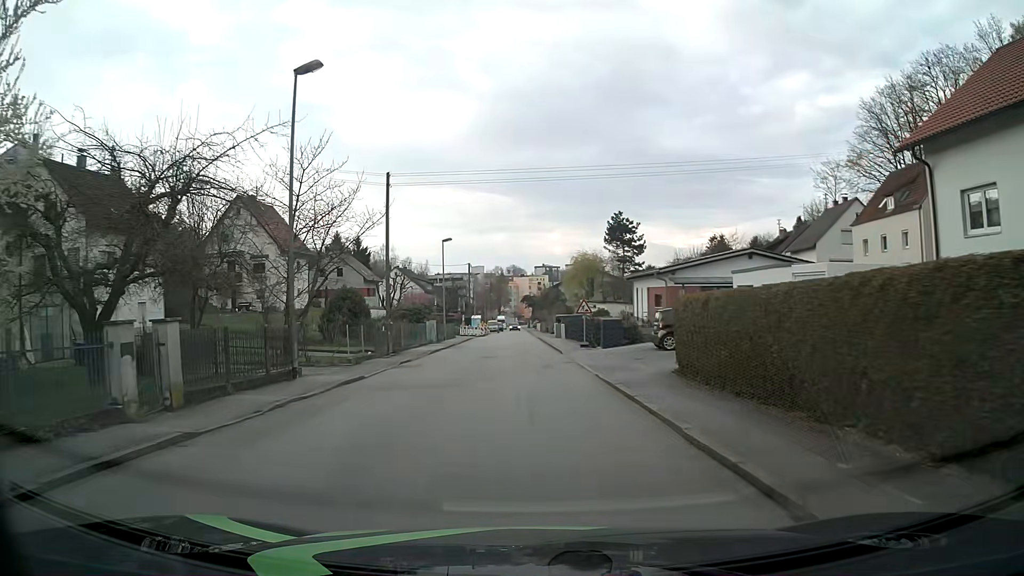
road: residential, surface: asphalt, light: Day
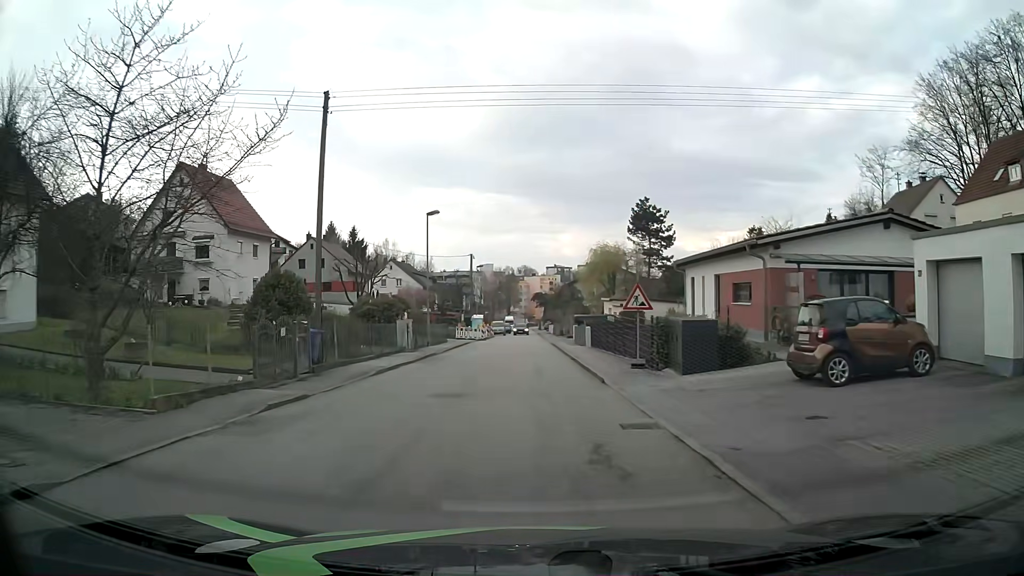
(-0.2, +13.4) m; -1°
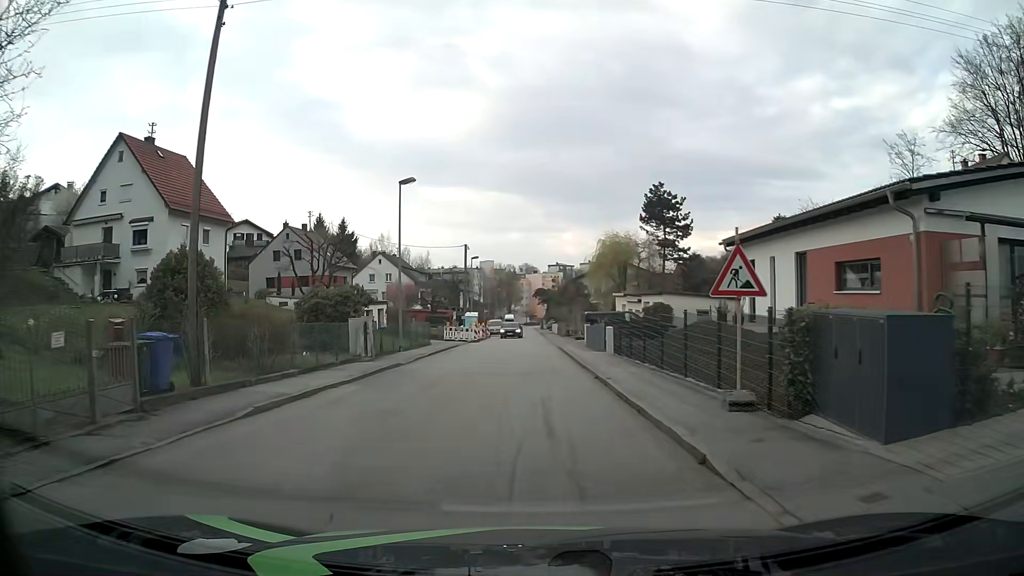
(0.0, +9.0) m; 0°
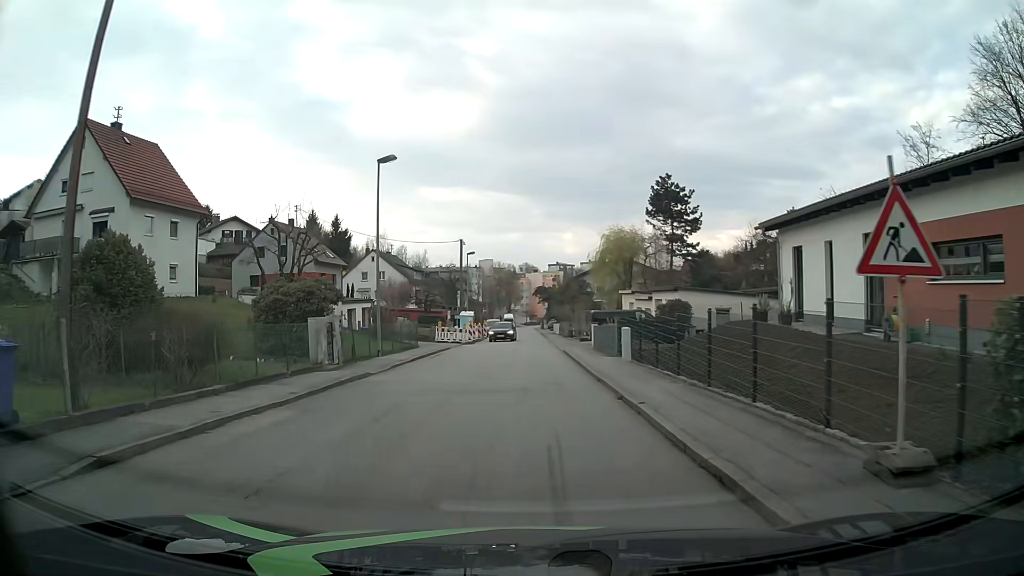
(0.0, +4.5) m; -1°
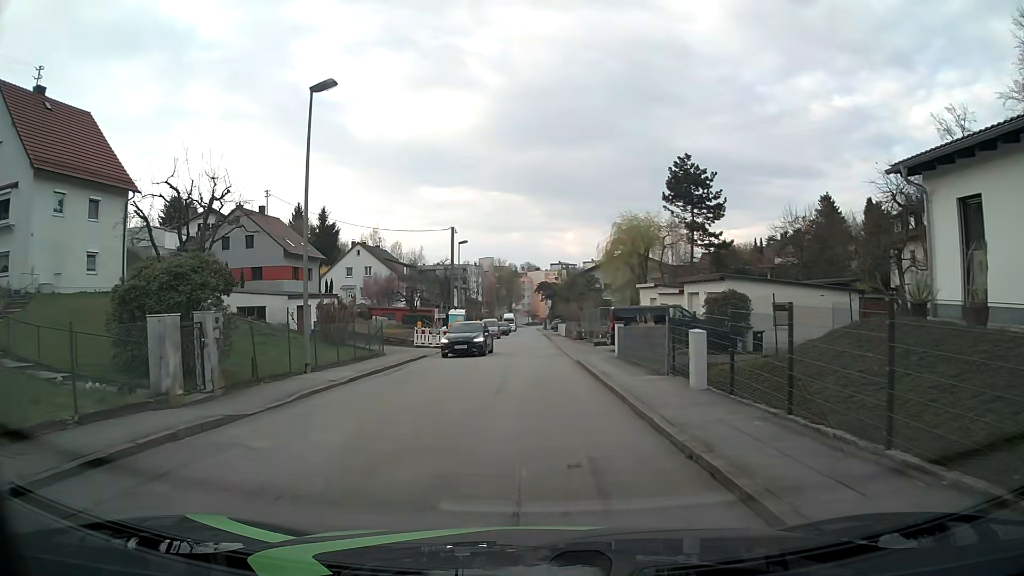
(0.0, +9.0) m; +1°
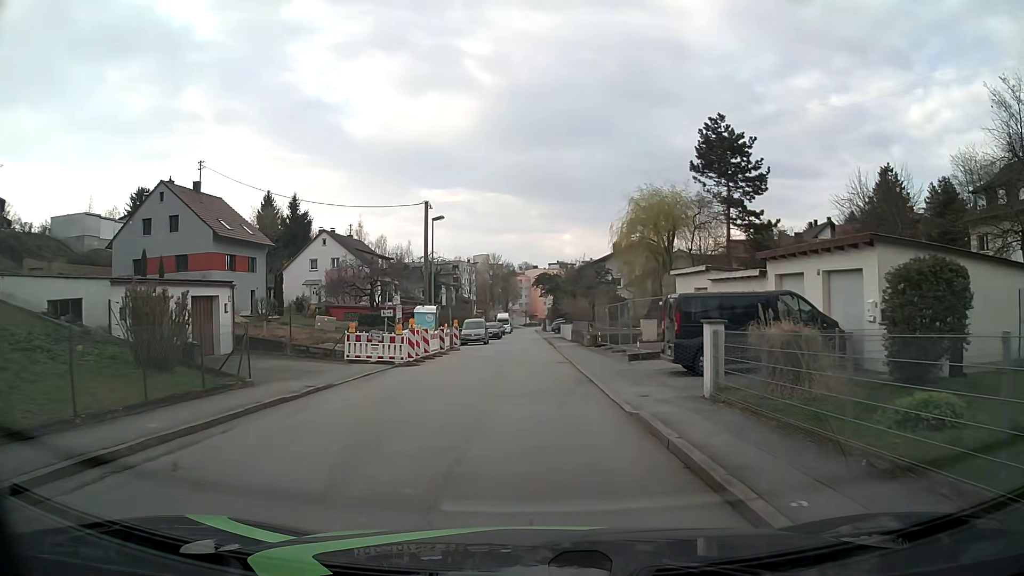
(0.0, +13.5) m; 0°
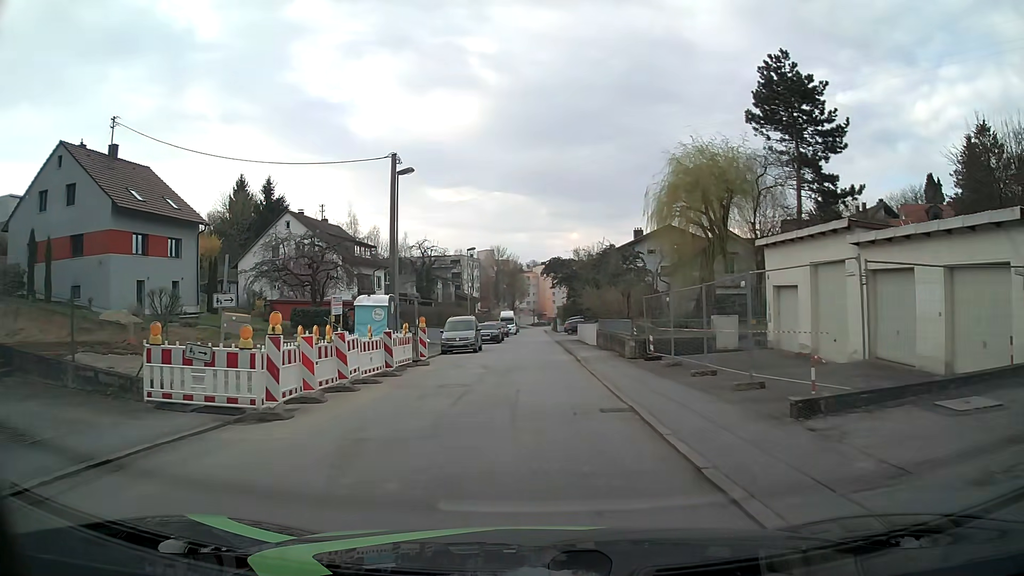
(-0.2, +13.5) m; -1°
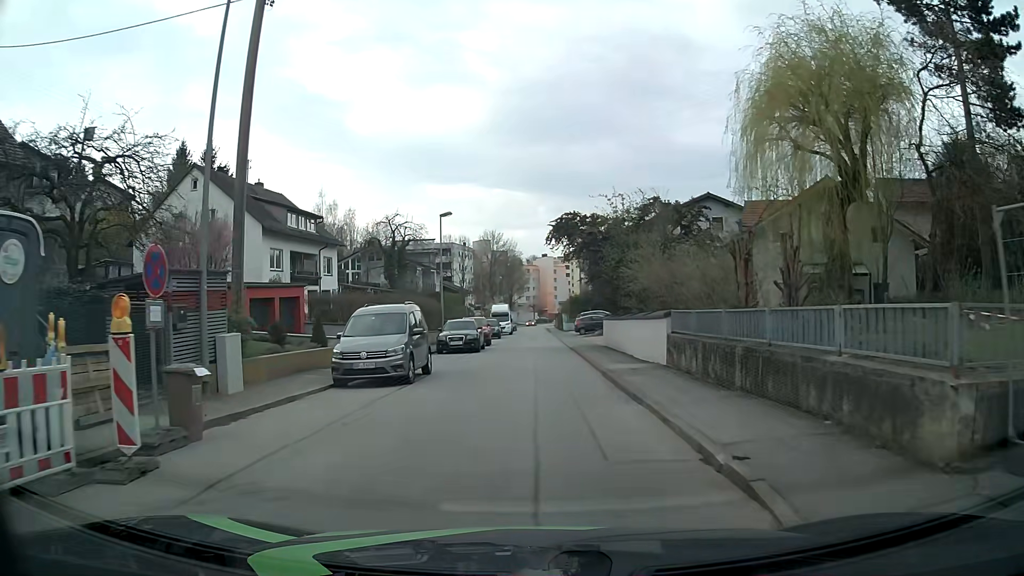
(0.0, +18.0) m; 0°
(0, +10) (0, +20) (0, +30) (0, +40) (0, +50) (0, +60) (0, +70) (+1, +80) (+1, +90) (+1, +100) m
